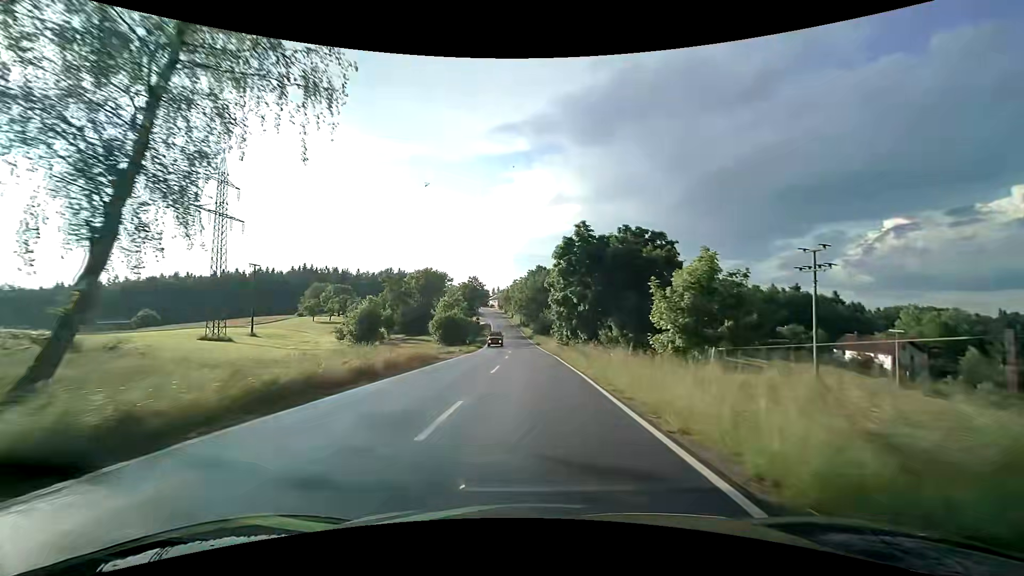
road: tertiary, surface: asphalt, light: Day
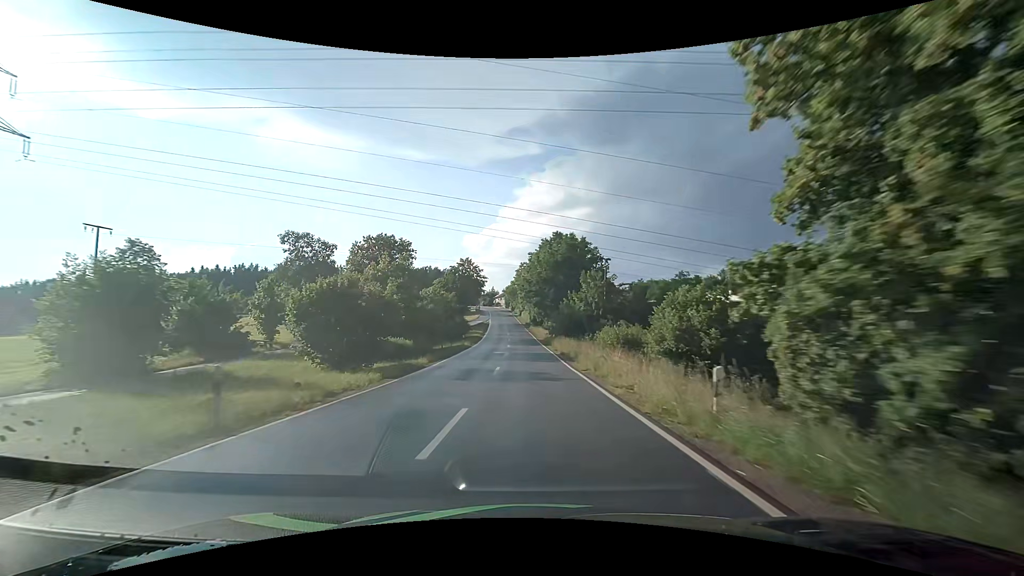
(-0.6, +36.9) m; -2°
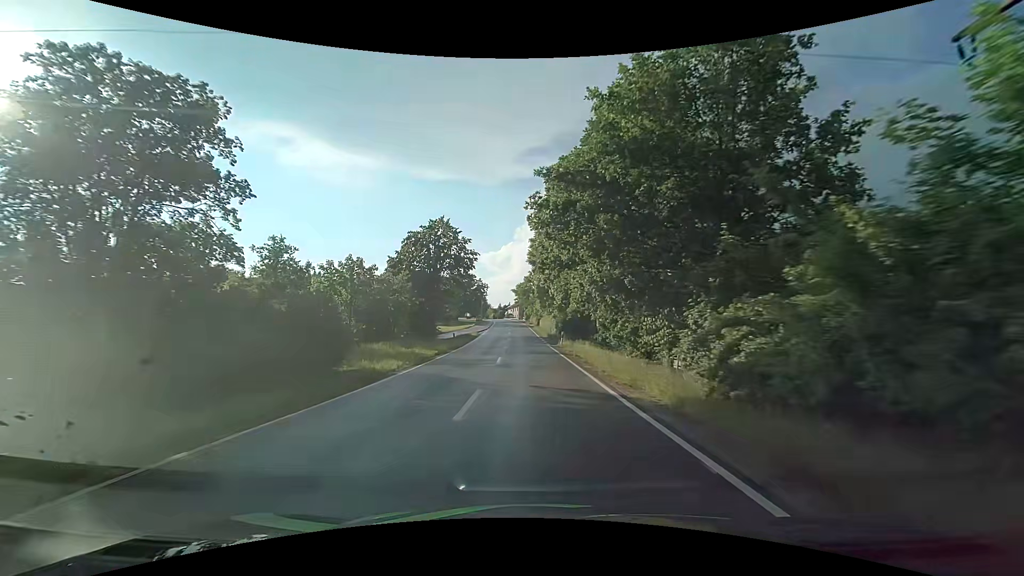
(-1.0, +45.6) m; -2°
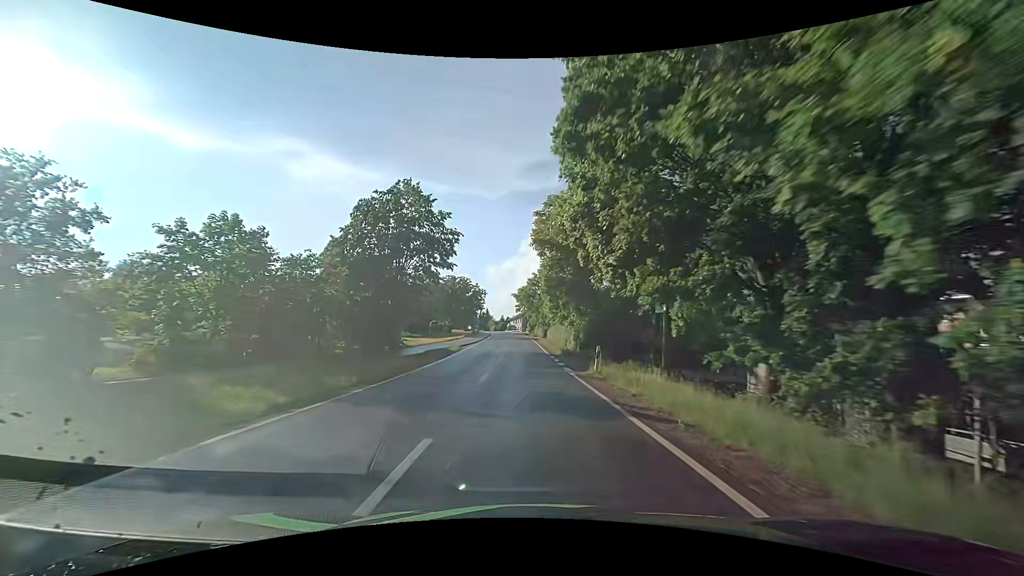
(0.0, +17.2) m; -1°
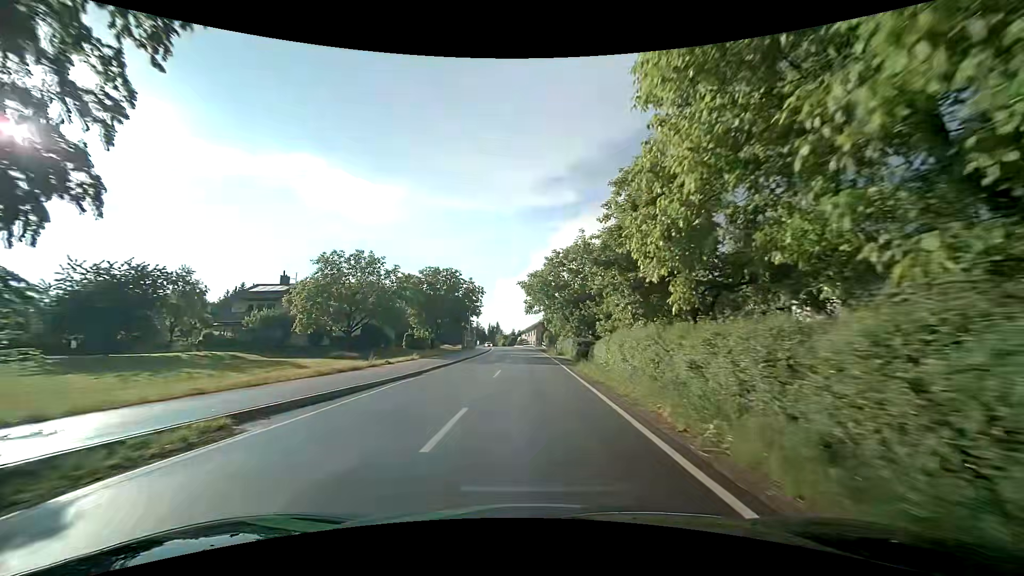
(-0.3, +32.5) m; -1°
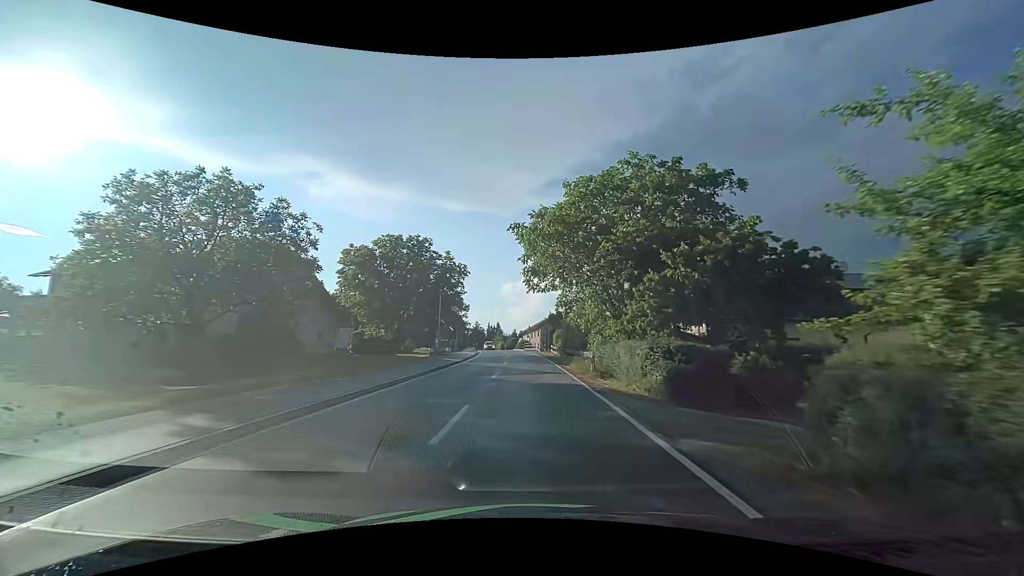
(0.0, +23.4) m; 0°
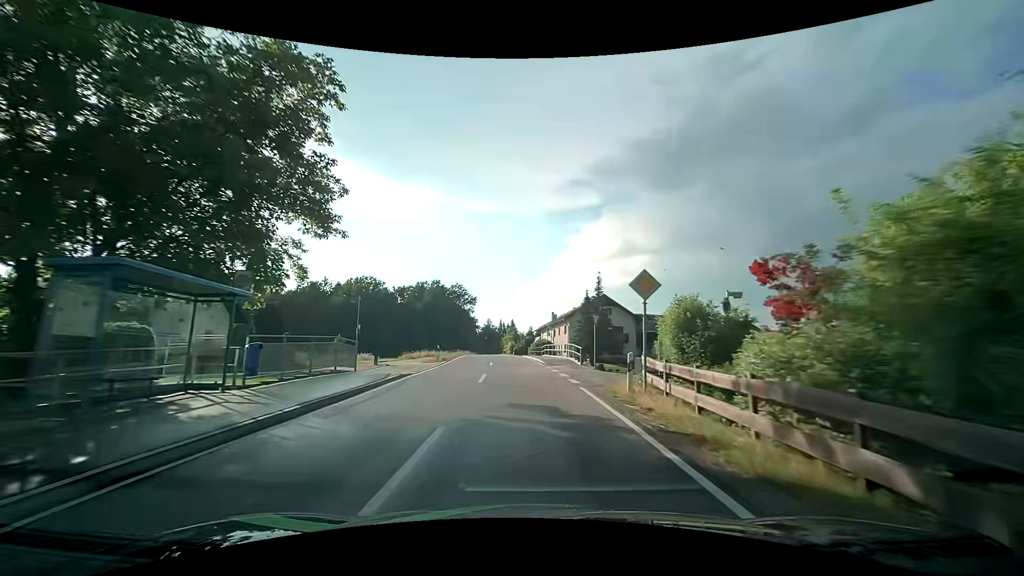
(-0.8, +38.8) m; -2°
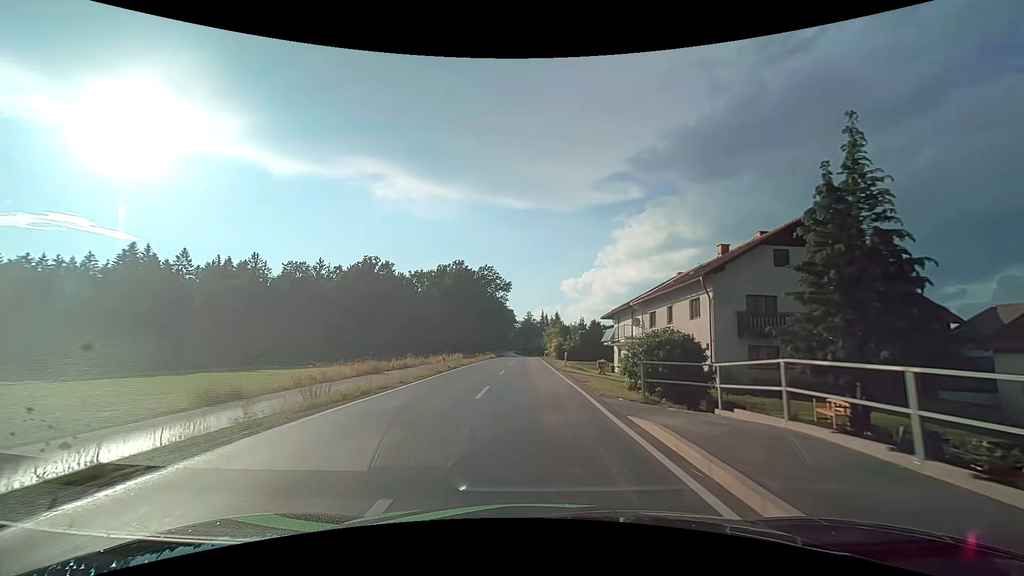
(-1.7, +39.6) m; -5°
(0, +10) (0, +20) (0, +30) (-1, +40) (-1, +50) (-1, +60) (-1, +70) (-1, +80) (-1, +90) (-2, +100) m
